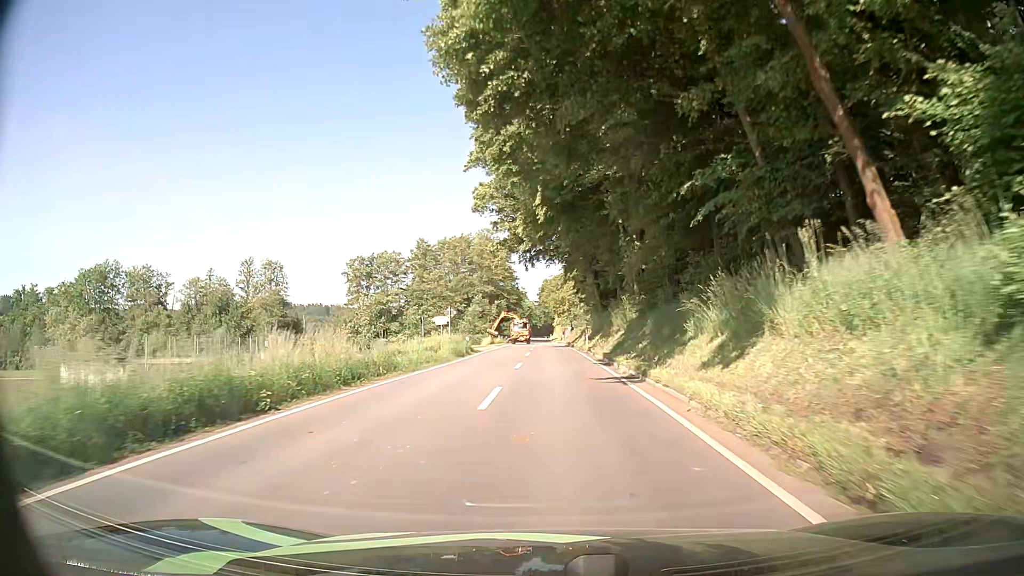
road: secondary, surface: asphalt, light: Day
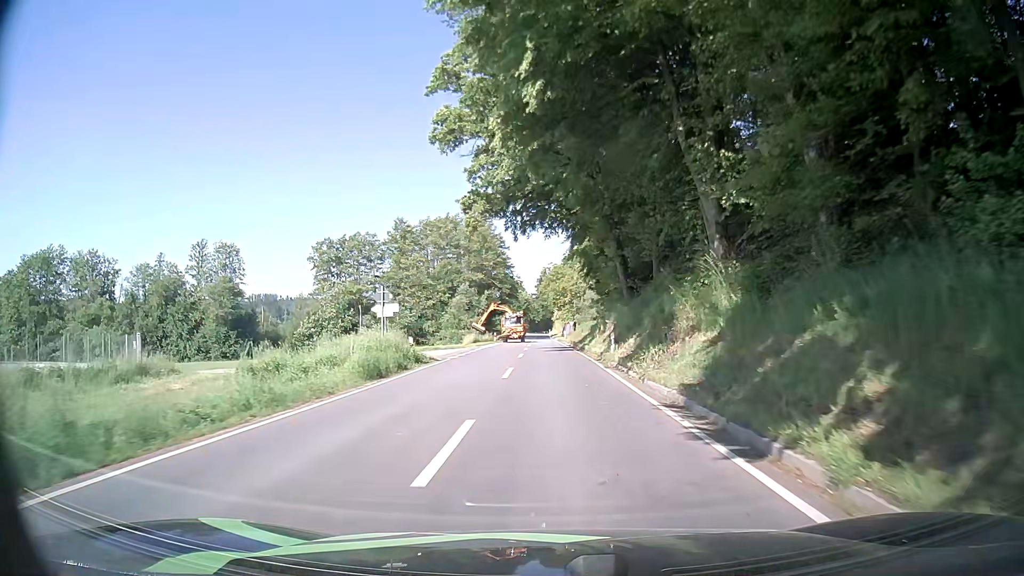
(-0.1, +17.3) m; 0°
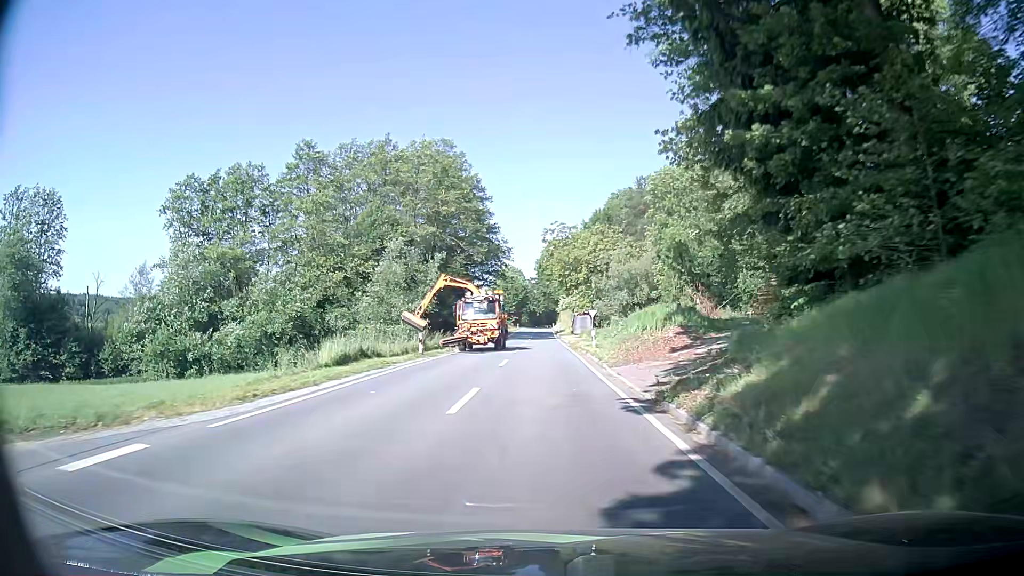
(+0.3, +43.3) m; 0°
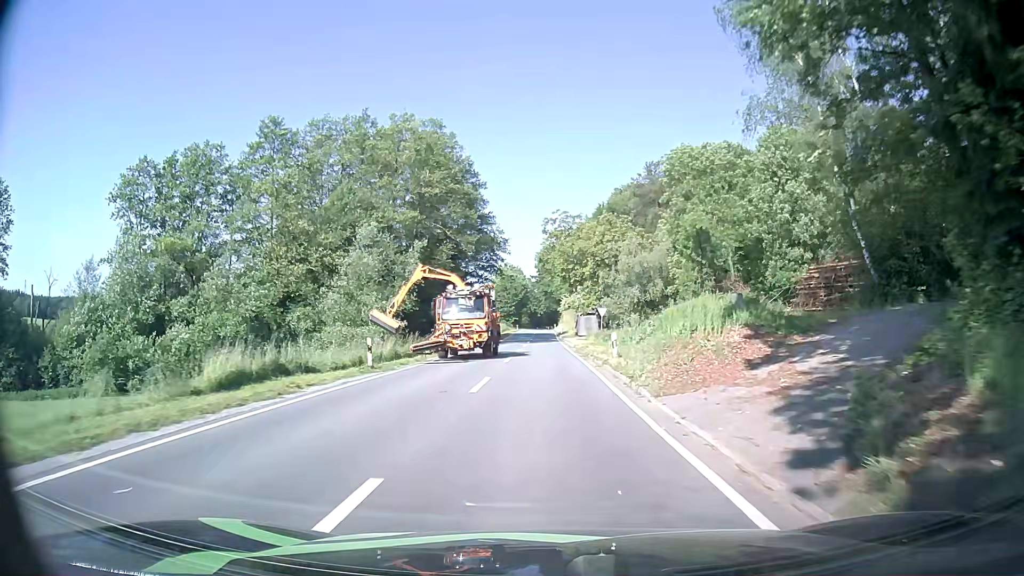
(0.0, +8.7) m; -1°
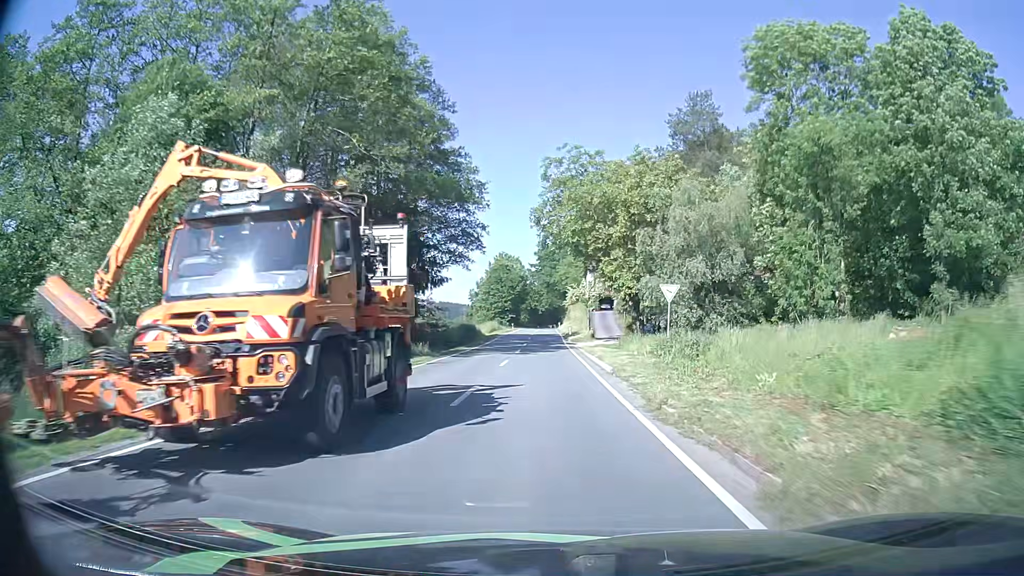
(+0.2, +26.3) m; +1°
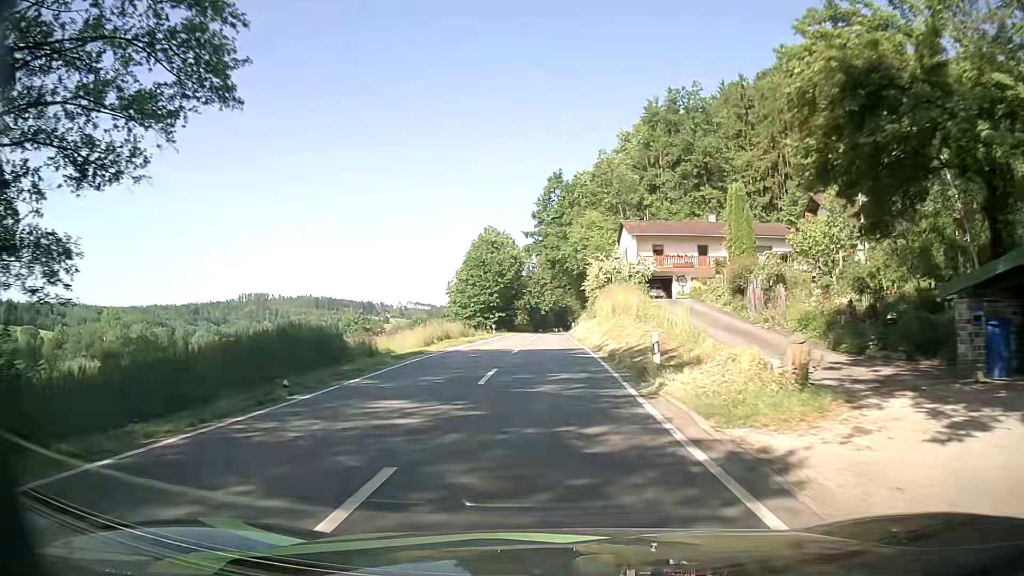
(-0.2, +45.4) m; 0°
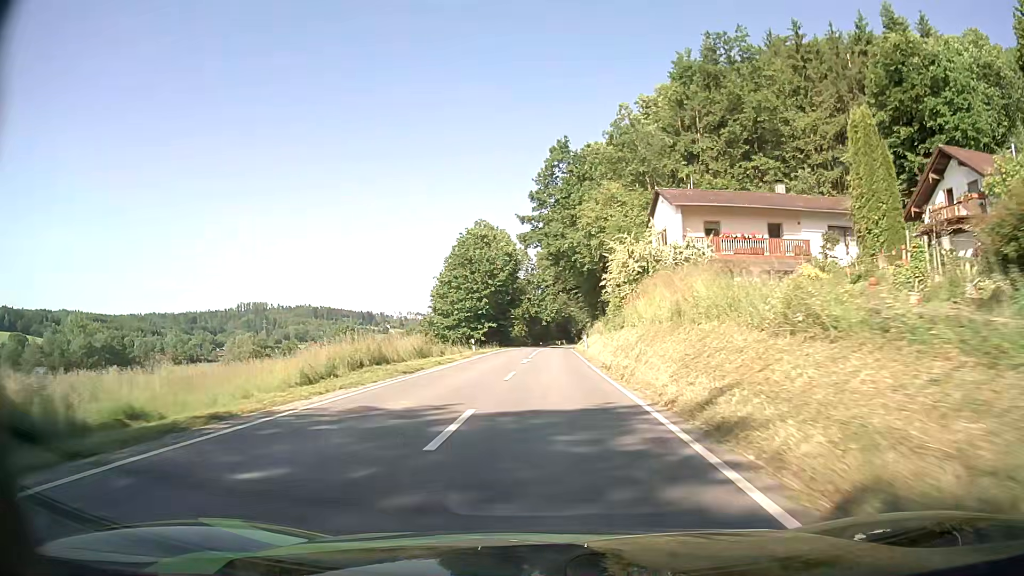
(0.0, +18.7) m; 0°
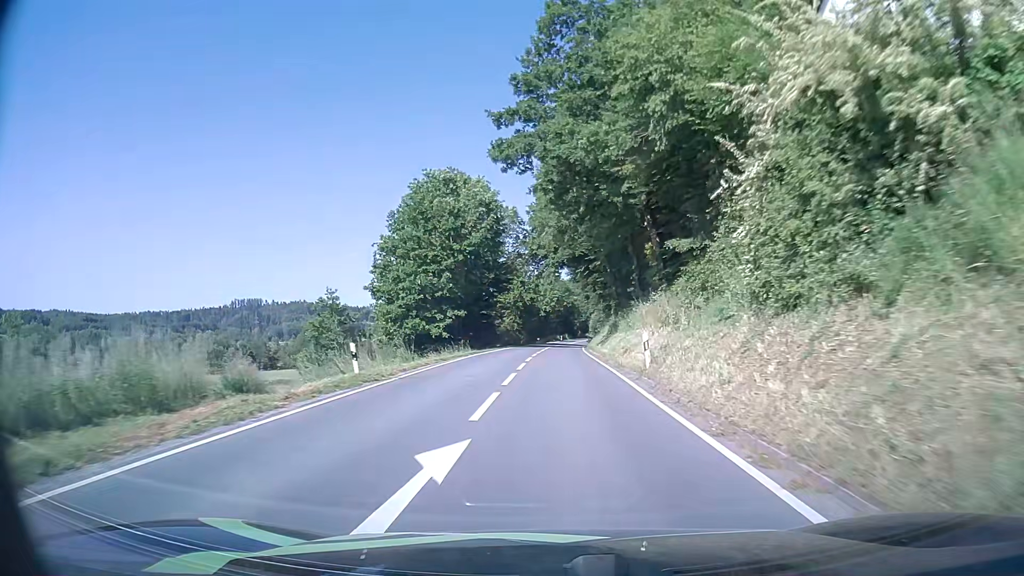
(0.0, +28.3) m; 0°
(0, +10) (0, +20) (0, +30) (+1, +40) (+1, +50) (+1, +60) (+2, +70) (+3, +80) (+3, +90) (+4, +100) m
